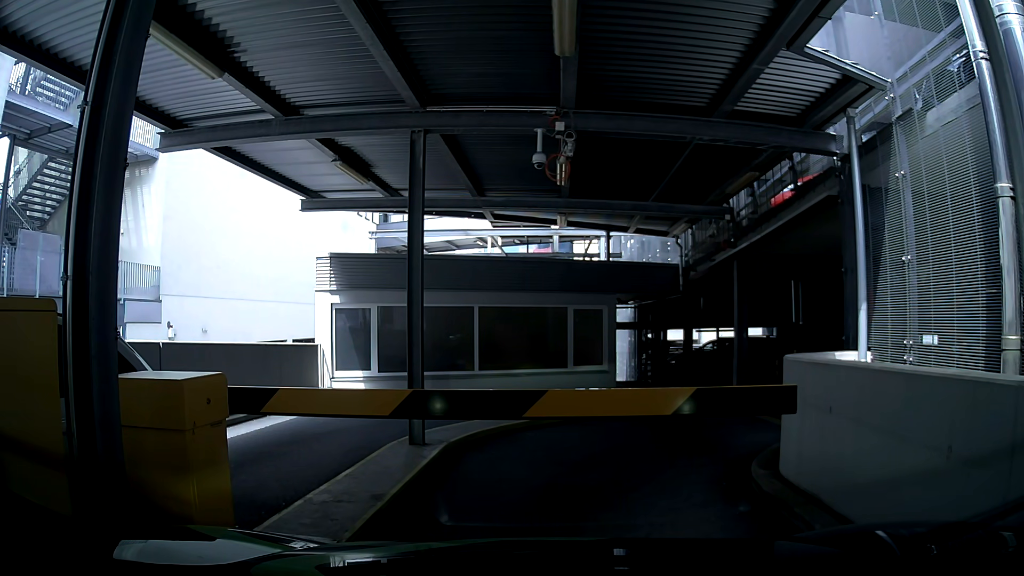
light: Day
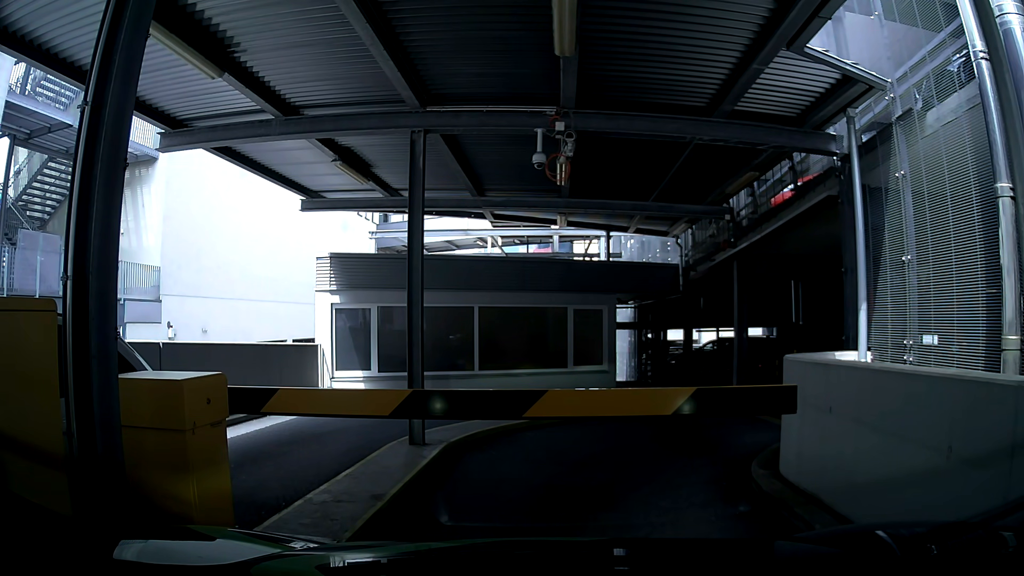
(0.0, 0.0) m; 0°
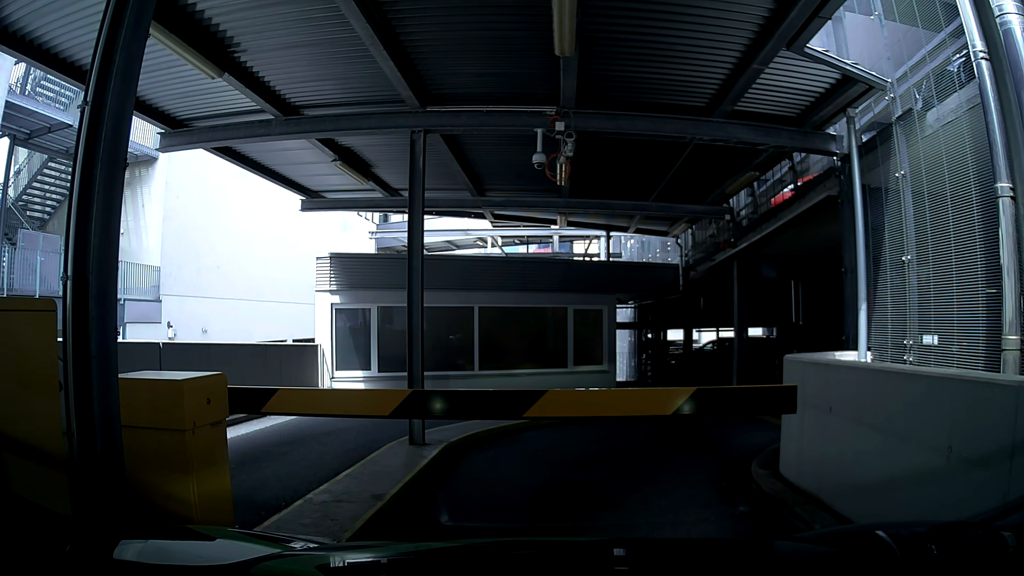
(0.0, 0.0) m; 0°
